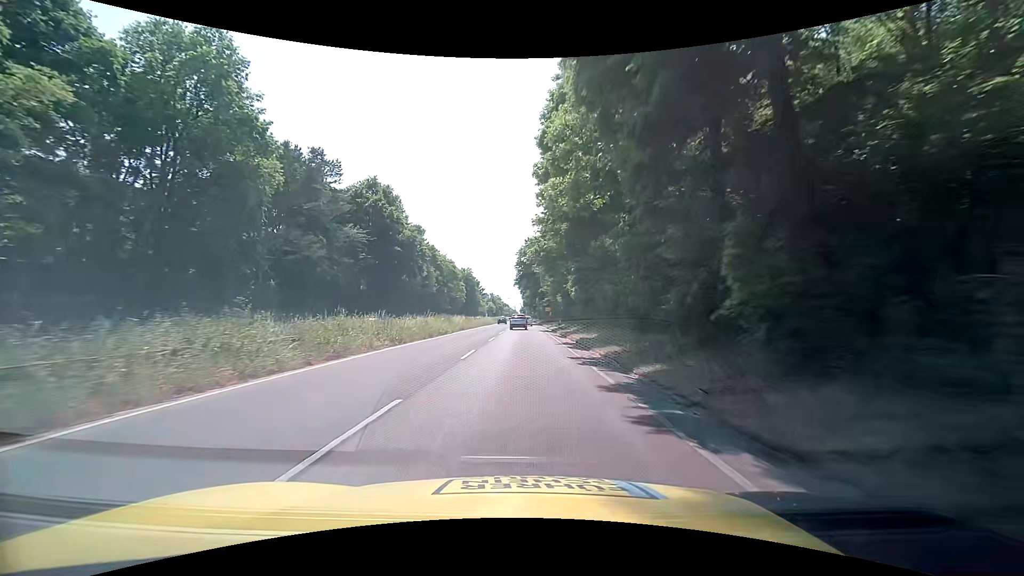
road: trunk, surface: asphalt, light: Day
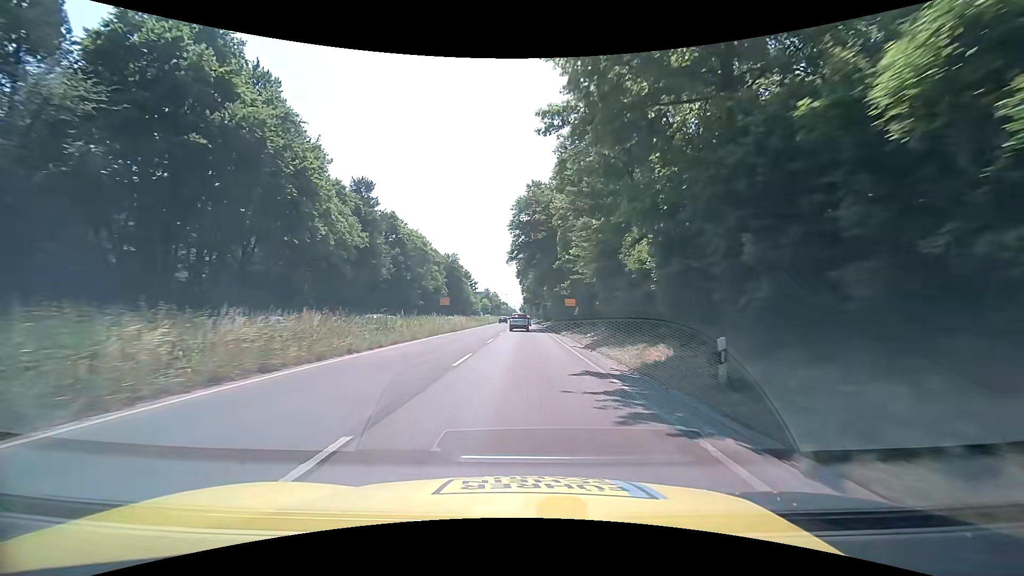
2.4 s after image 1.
(+0.4, +38.6) m; 0°
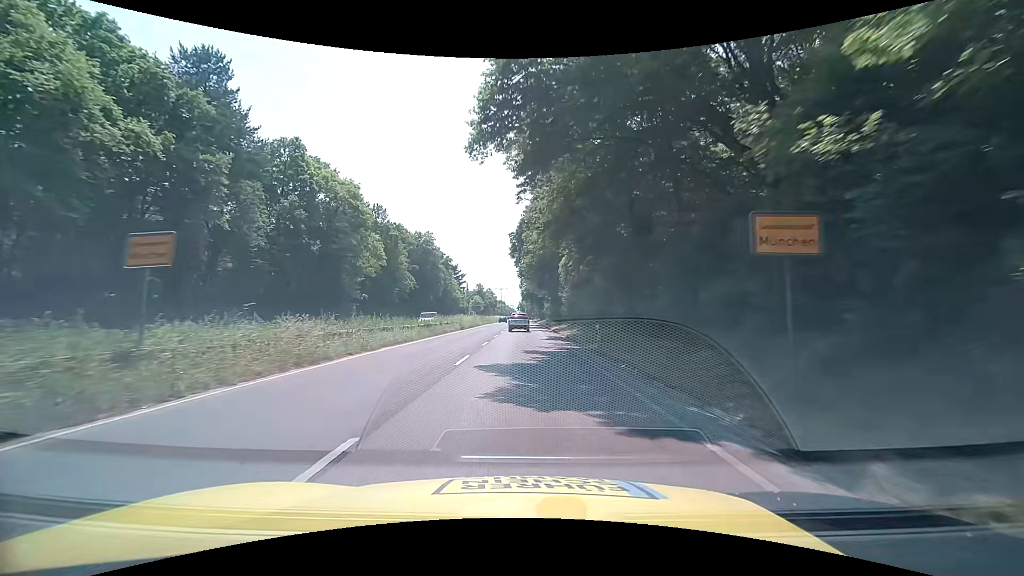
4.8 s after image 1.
(+0.4, +35.8) m; +1°
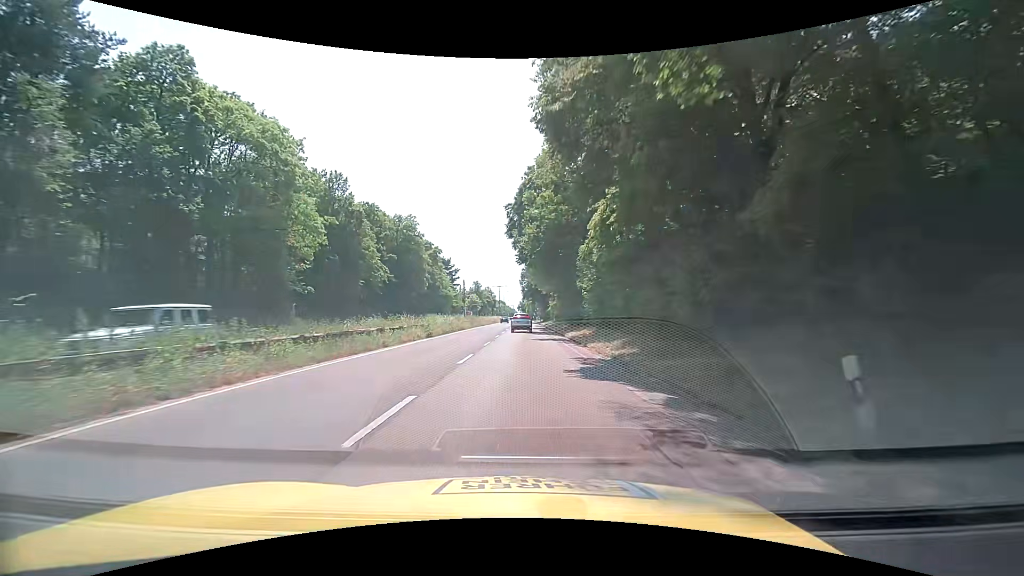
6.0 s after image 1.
(0.0, +17.4) m; -1°
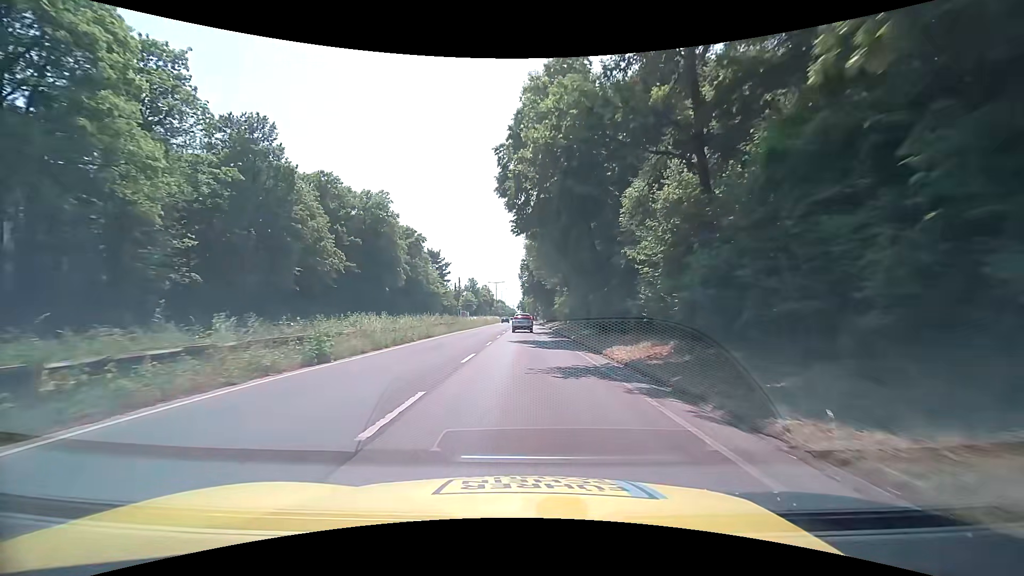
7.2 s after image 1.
(+0.2, +17.4) m; 0°
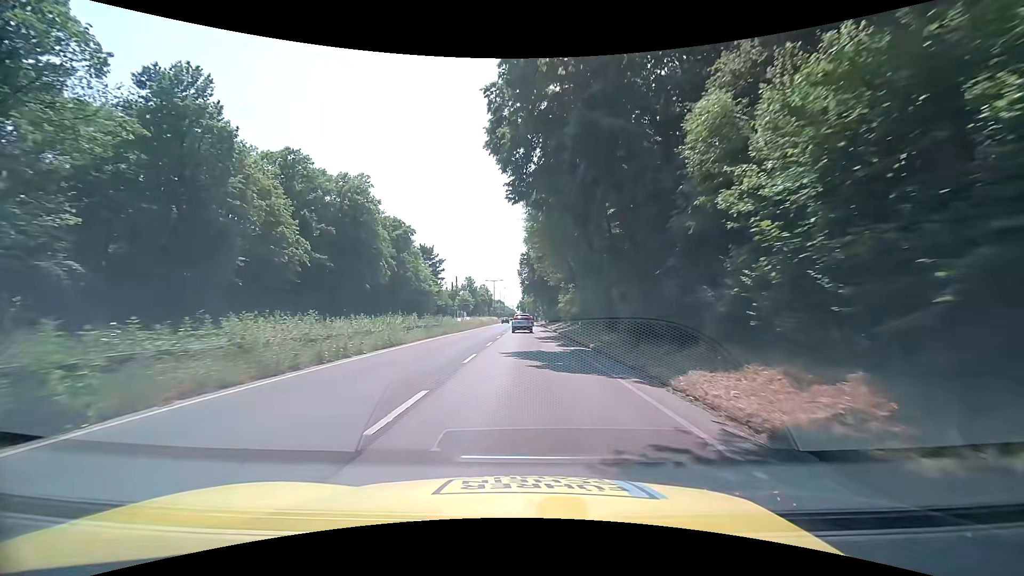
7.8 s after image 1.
(+0.1, +8.7) m; +1°
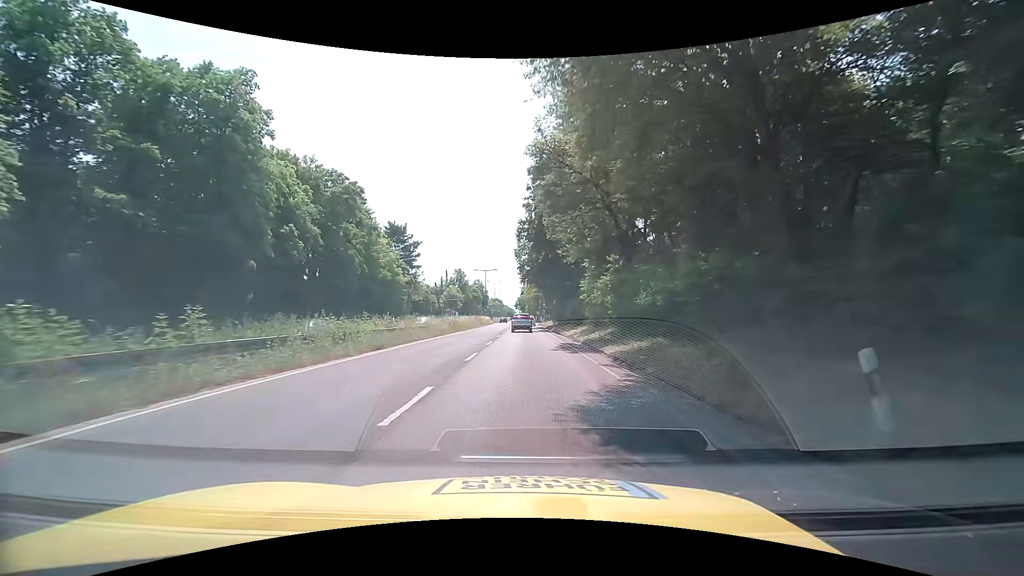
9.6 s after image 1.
(-0.3, +26.3) m; 0°
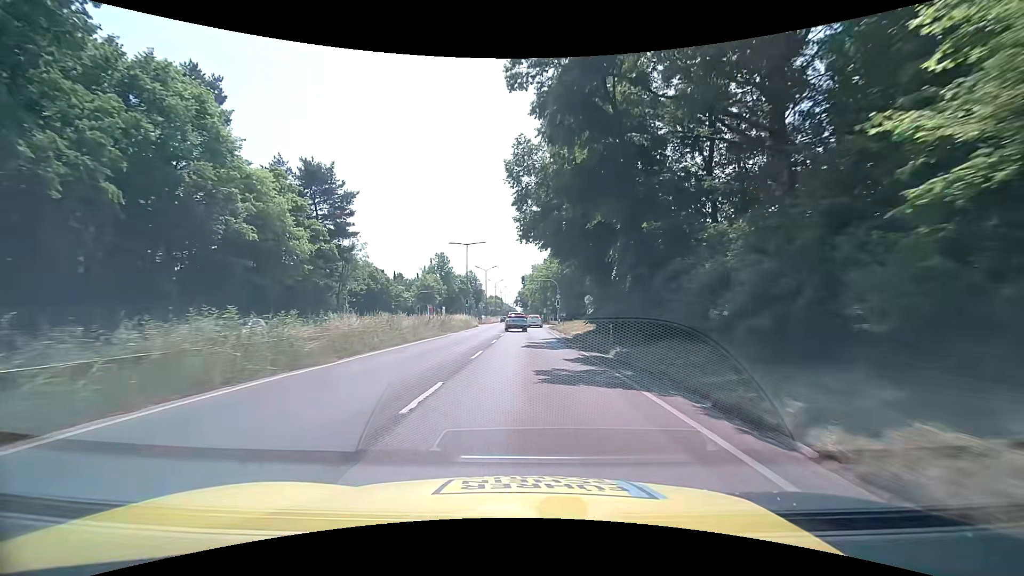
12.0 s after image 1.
(0.0, +35.2) m; 0°
(0, +10) (0, +20) (0, +30) (0, +40) (0, +50) (-1, +60) (-1, +70) (-1, +80) (-2, +90) (-2, +100) m
